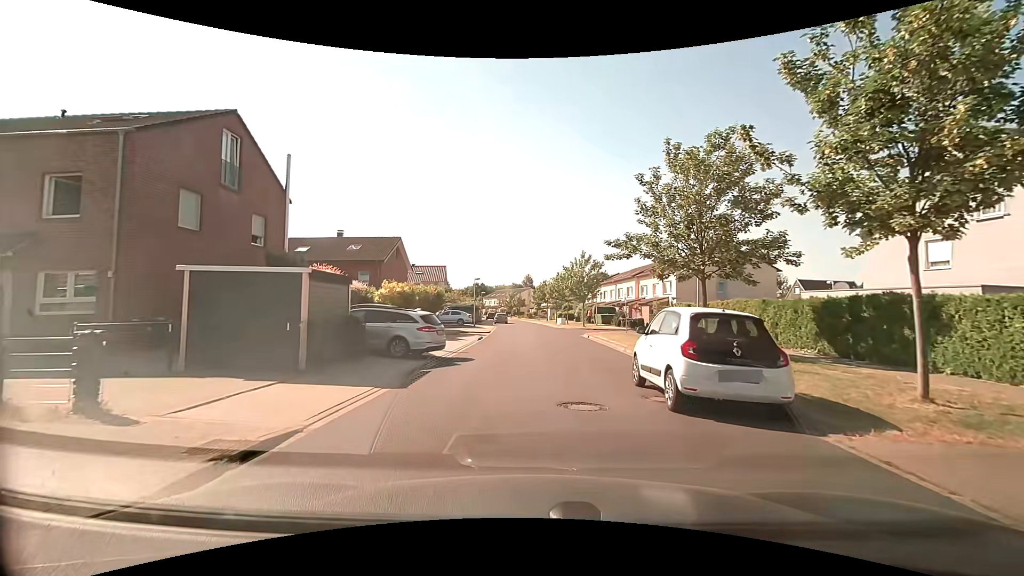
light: Day
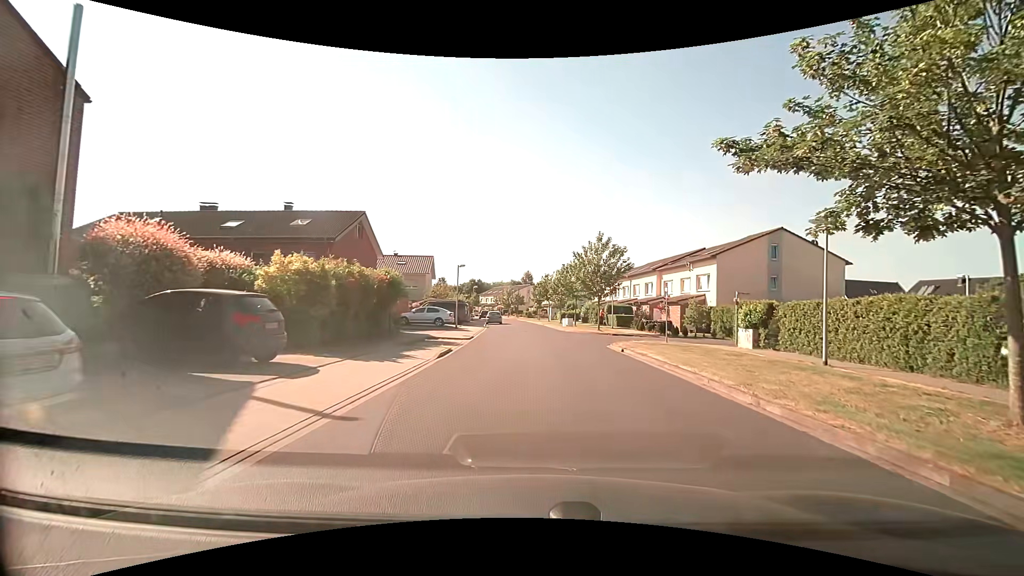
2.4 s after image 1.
(-0.2, +11.6) m; 0°
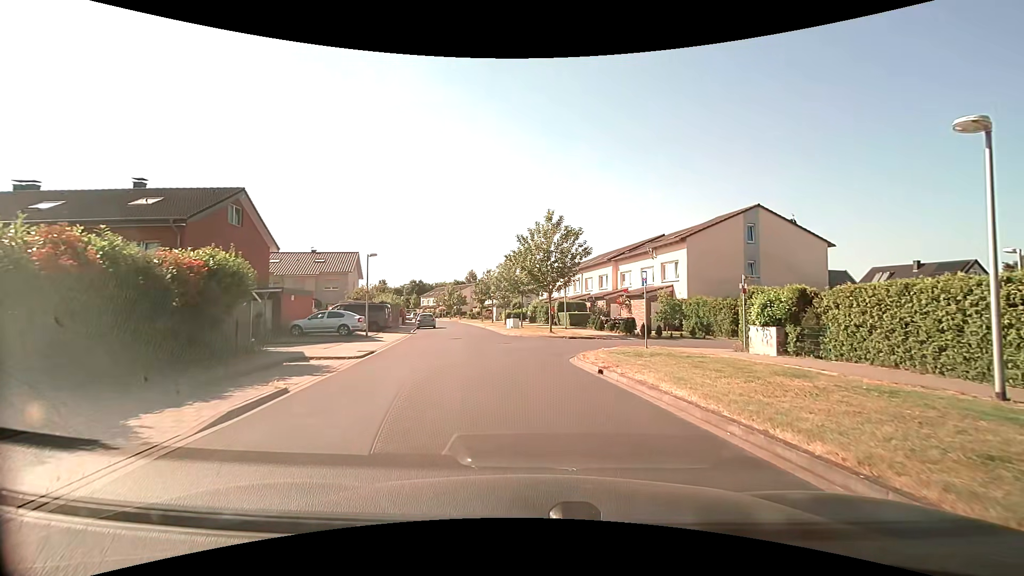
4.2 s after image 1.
(+0.5, +8.3) m; +7°
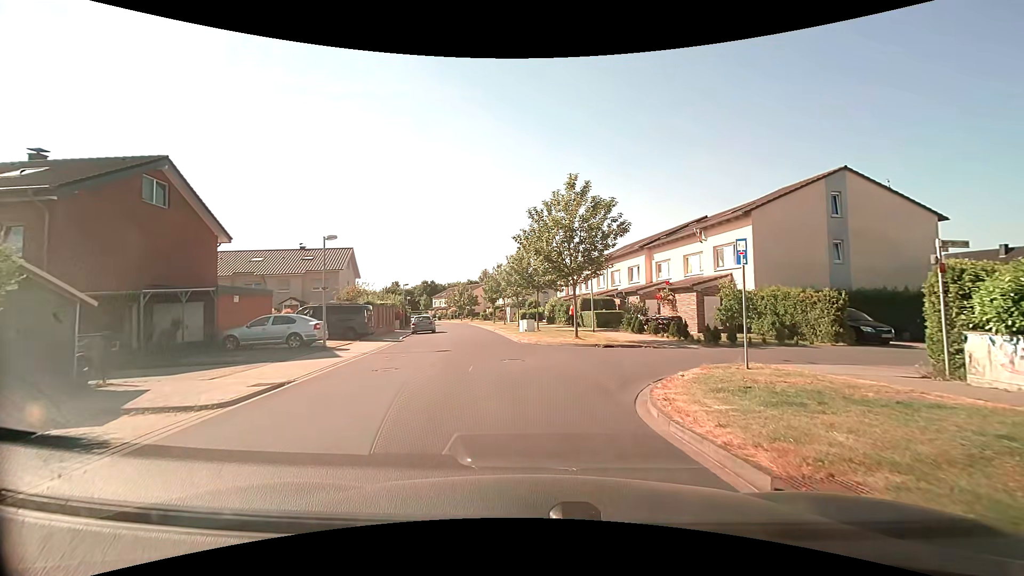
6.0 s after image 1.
(-0.2, +7.9) m; -4°
(0, +10) (-1, +20) (-3, +30) (-4, +40) (-6, +50) (-7, +59) (-9, +69) (-11, +79) (-14, +89) (-17, +98) m
